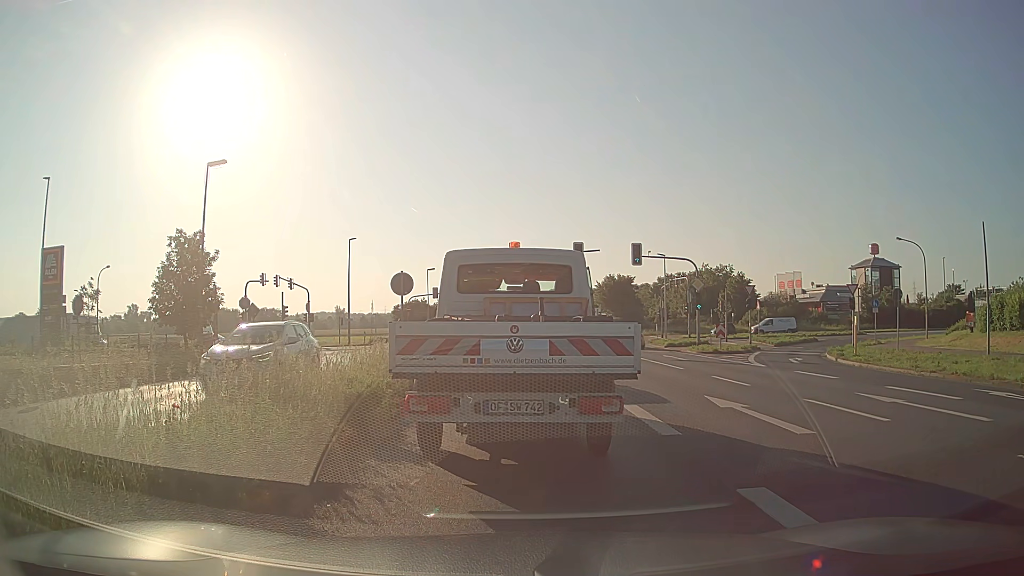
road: primary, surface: asphalt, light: Day
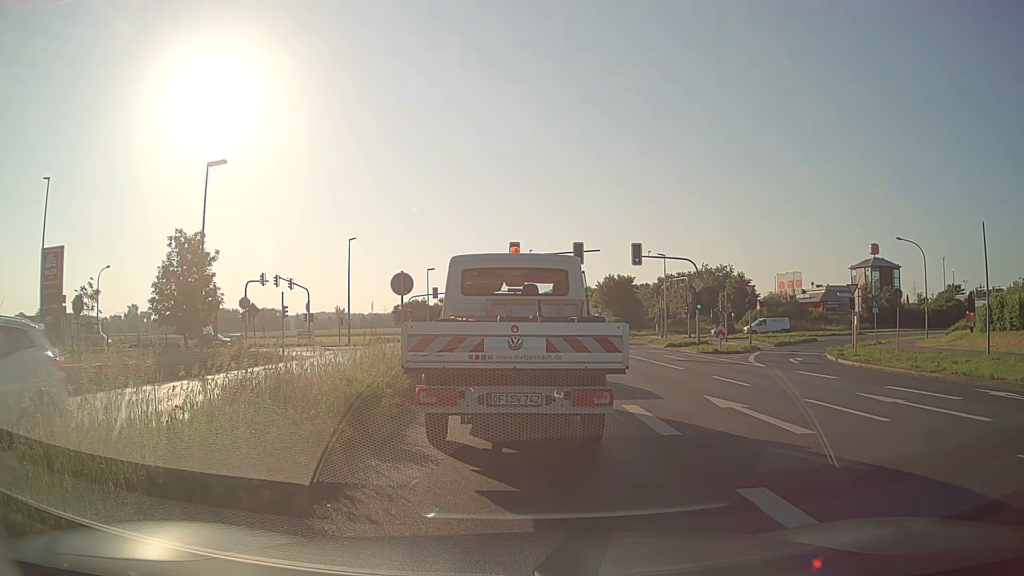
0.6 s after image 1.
(0.0, 0.0) m; 0°
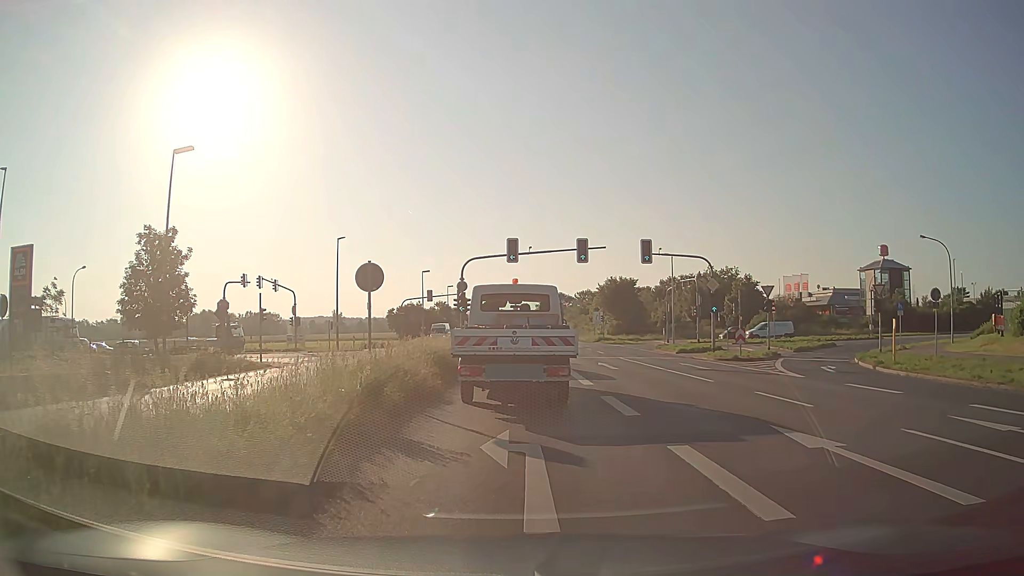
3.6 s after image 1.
(0.0, +4.0) m; 0°
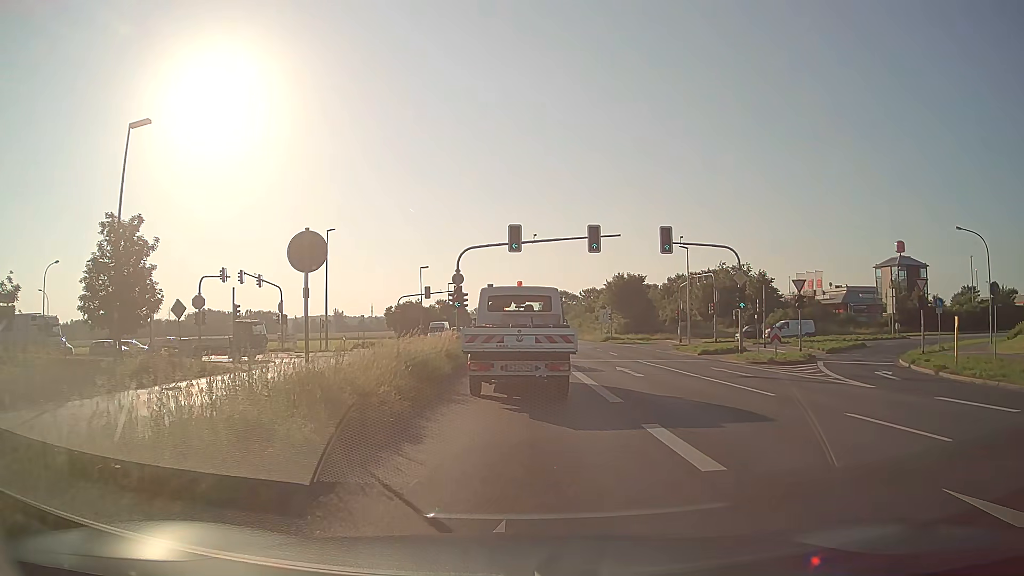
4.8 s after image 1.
(0.0, +4.7) m; 0°
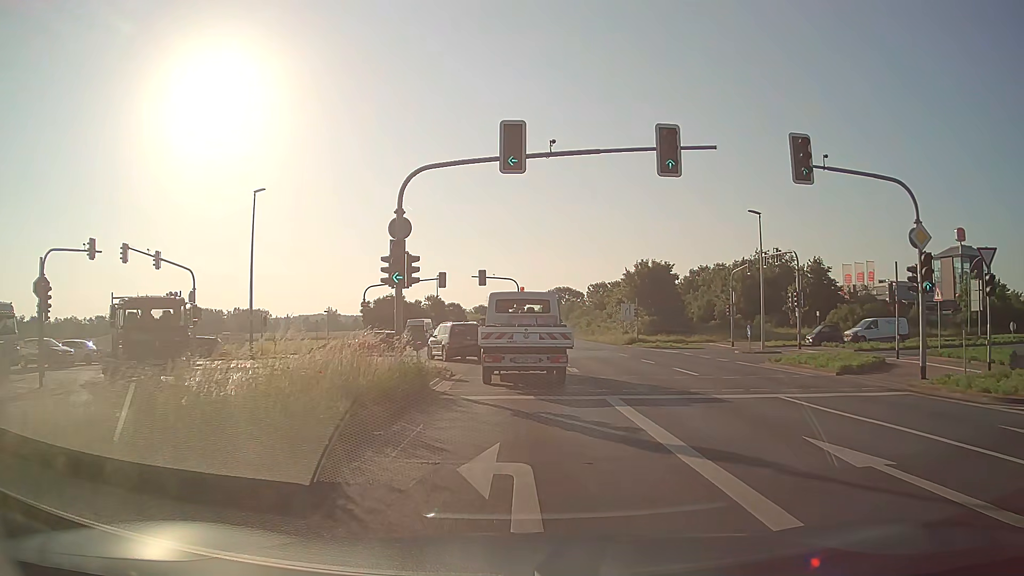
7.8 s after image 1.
(-0.1, +17.0) m; 0°
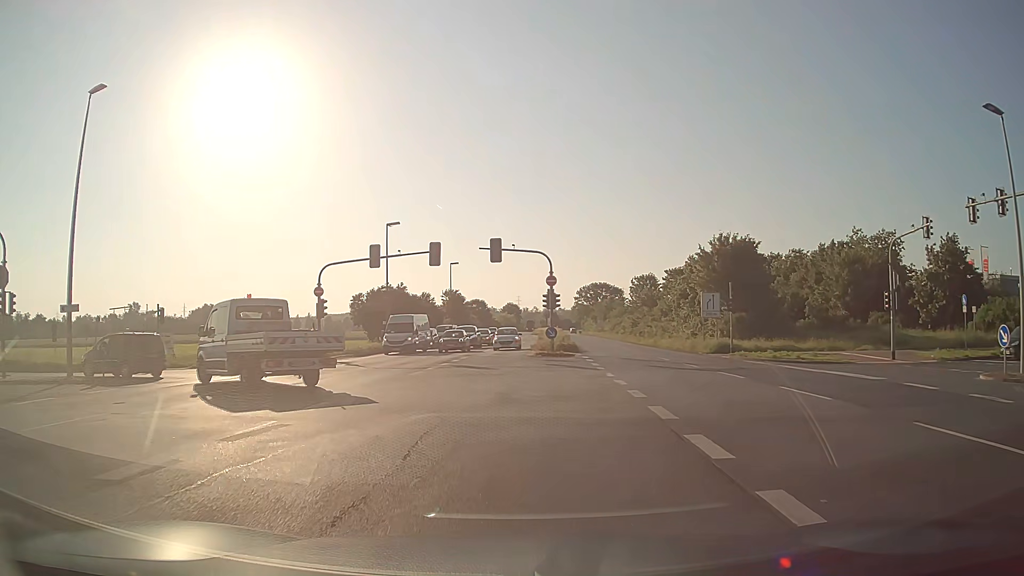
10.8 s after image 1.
(+0.1, +20.5) m; -2°
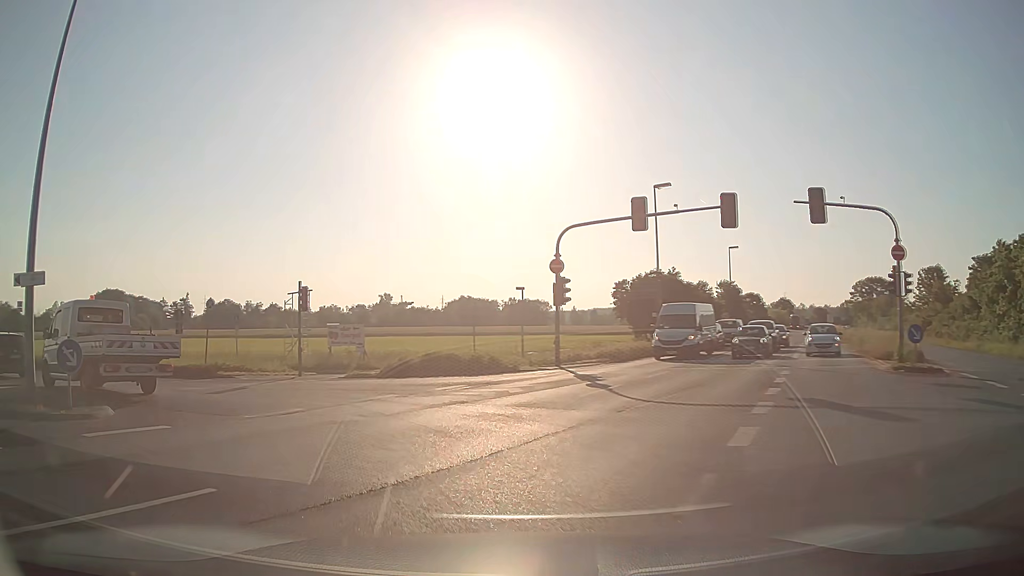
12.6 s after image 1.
(-2.1, +12.9) m; -22°
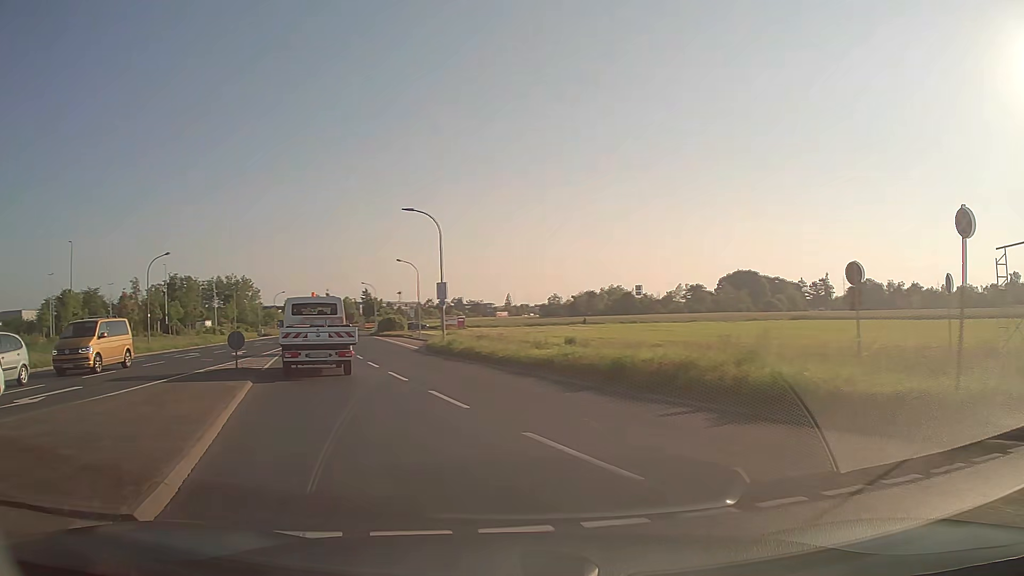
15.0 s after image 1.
(-7.9, +14.8) m; -55°
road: tertiary
